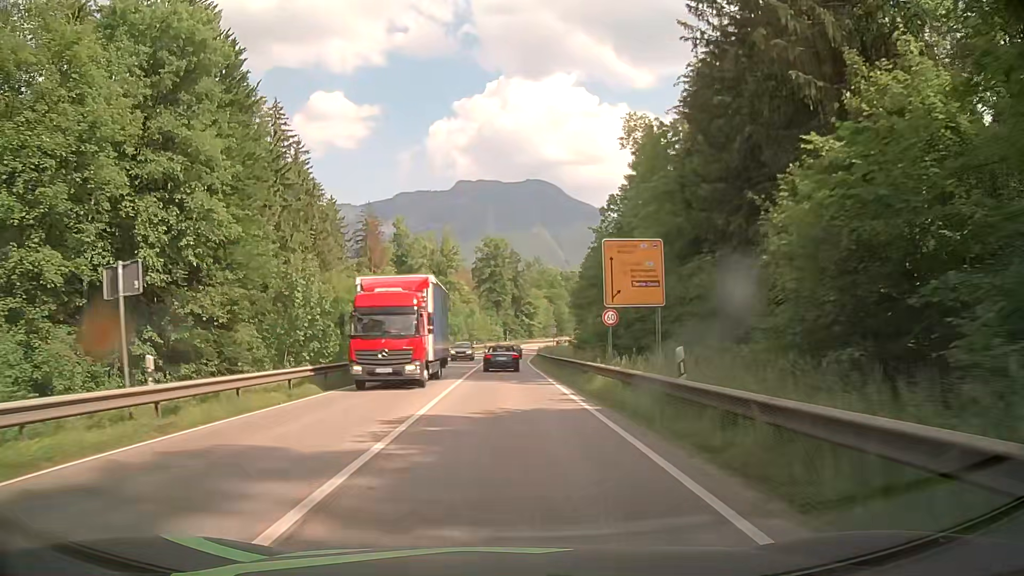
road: primary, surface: asphalt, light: Day
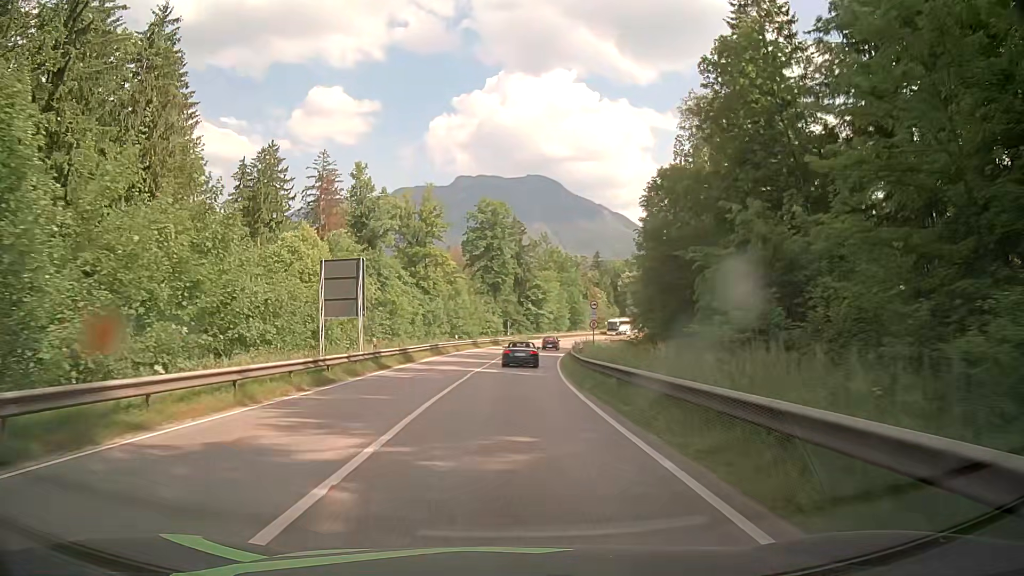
(-0.1, +36.6) m; 0°
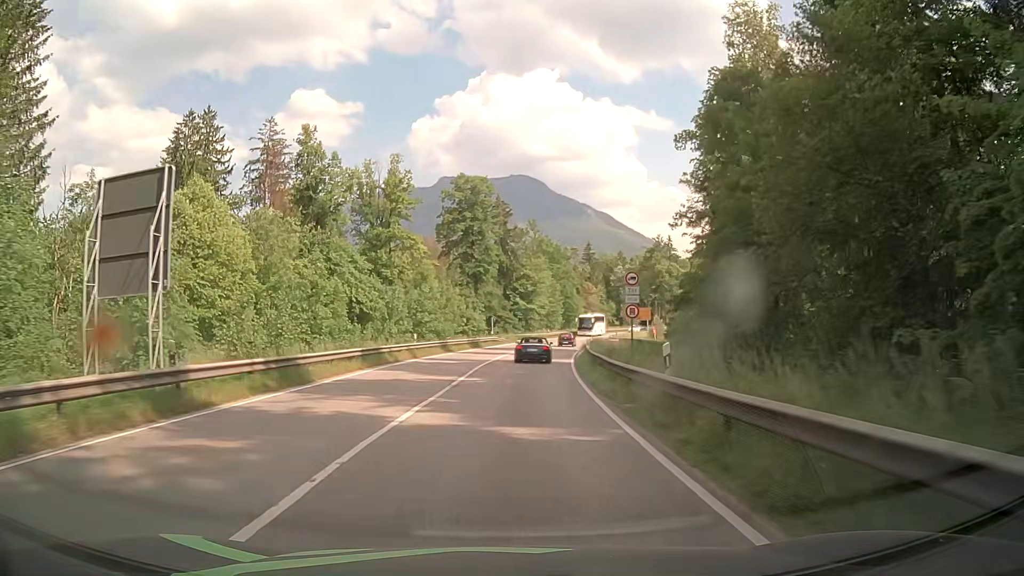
(+0.1, +18.3) m; +1°
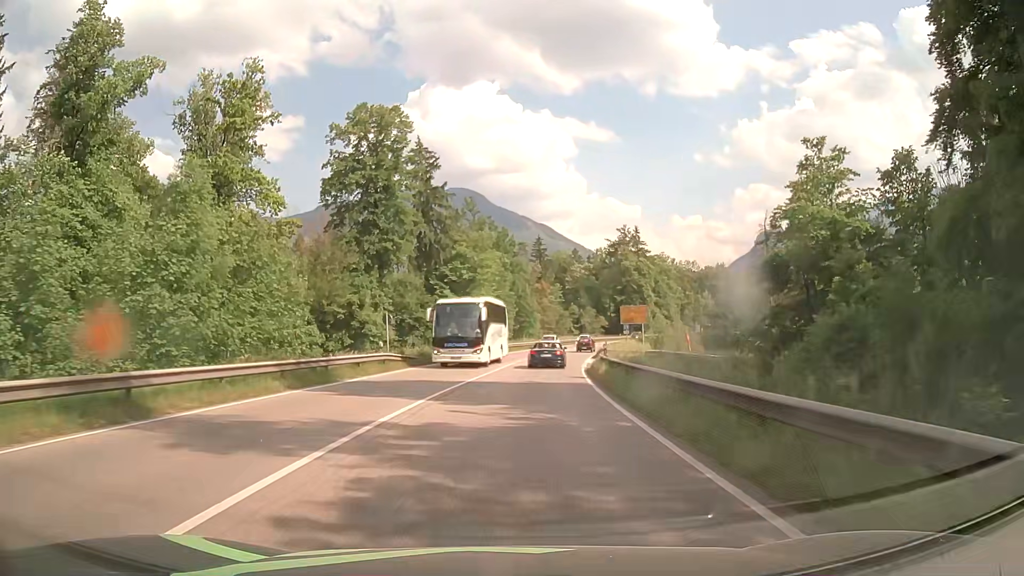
(+1.5, +36.6) m; +5°
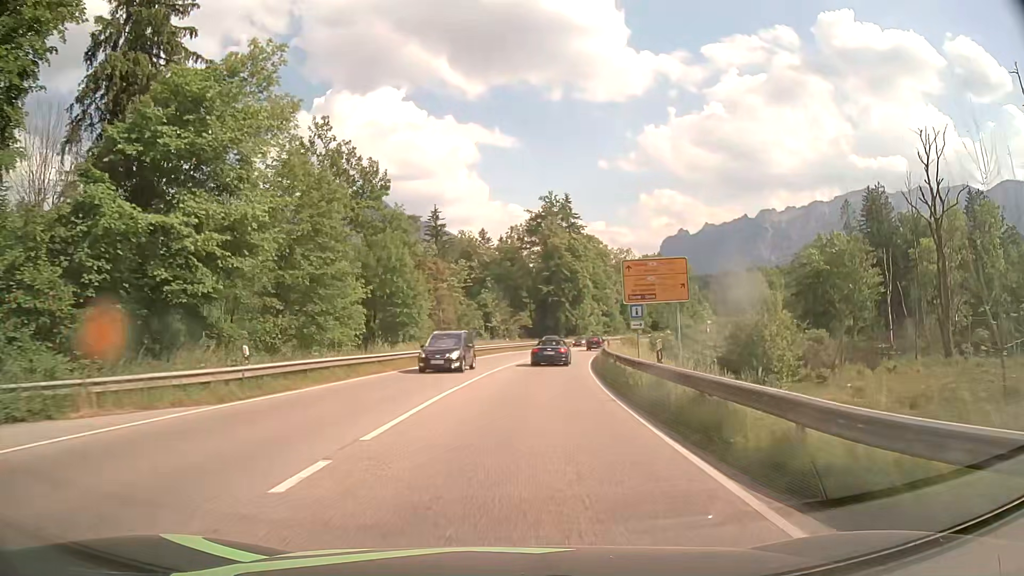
(+3.3, +45.3) m; +8°
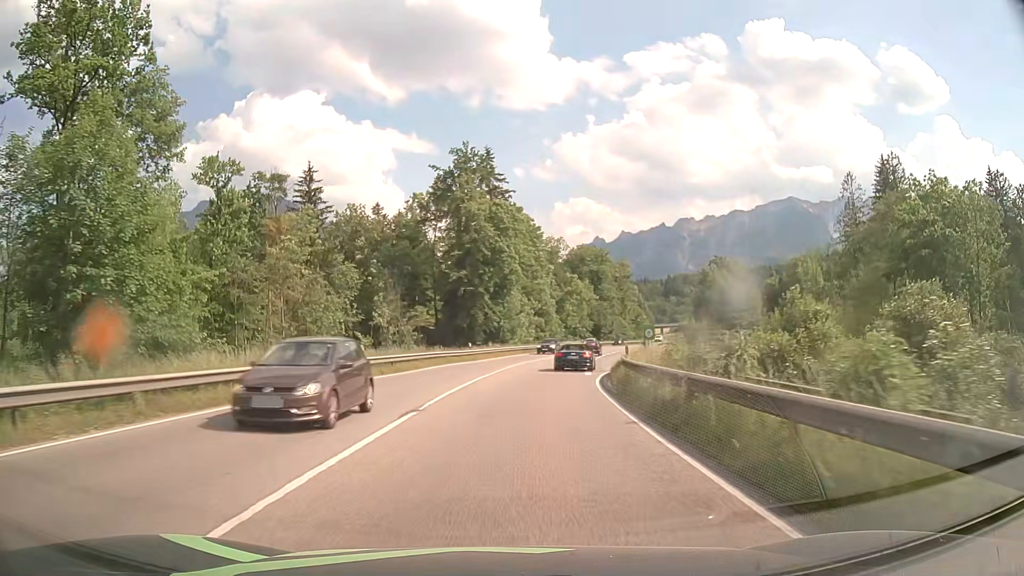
(+2.3, +36.3) m; +7°
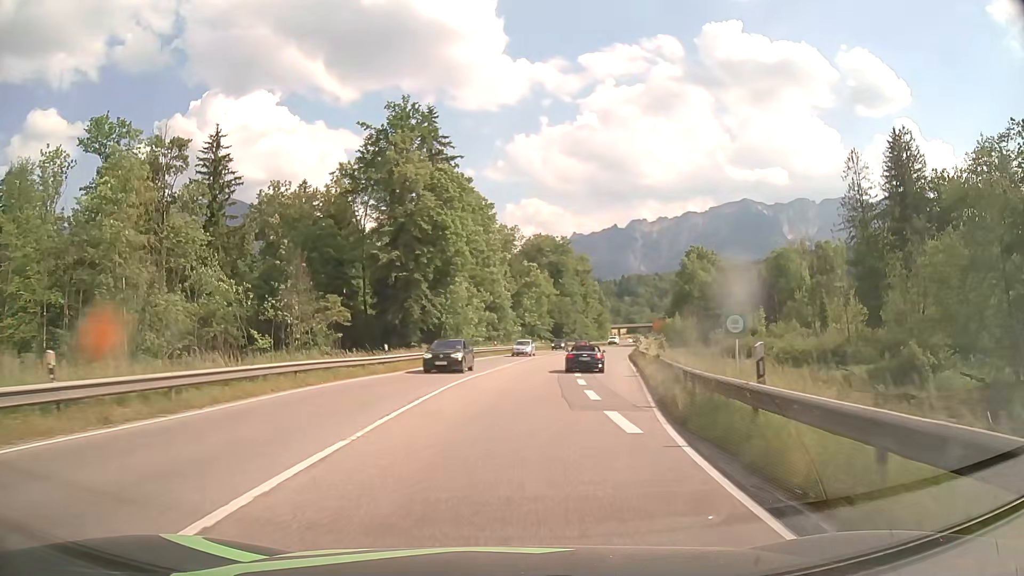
(+0.6, +18.2) m; +4°
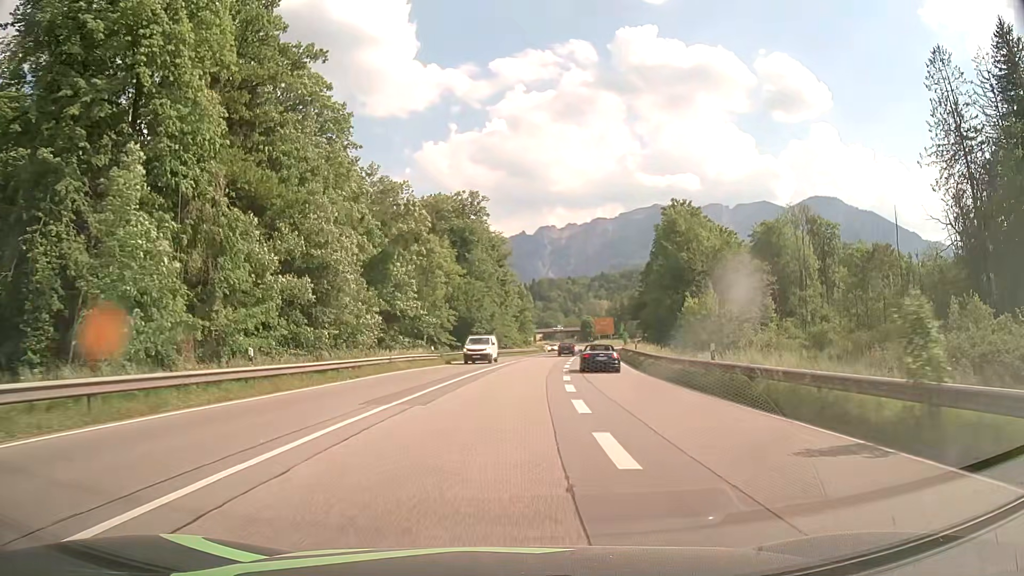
(+3.5, +45.6) m; +8°
(0, +10) (0, +20) (+1, +30) (+2, +40) (+3, +50) (+5, +60) (+7, +70) (+9, +79) (+12, +89) (+15, +98) m
